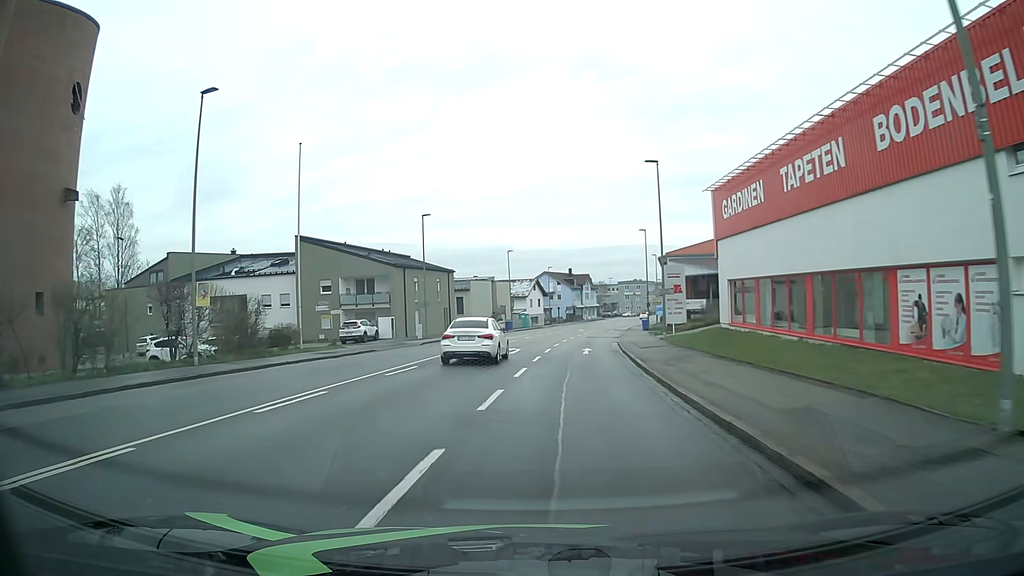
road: tertiary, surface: asphalt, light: Day
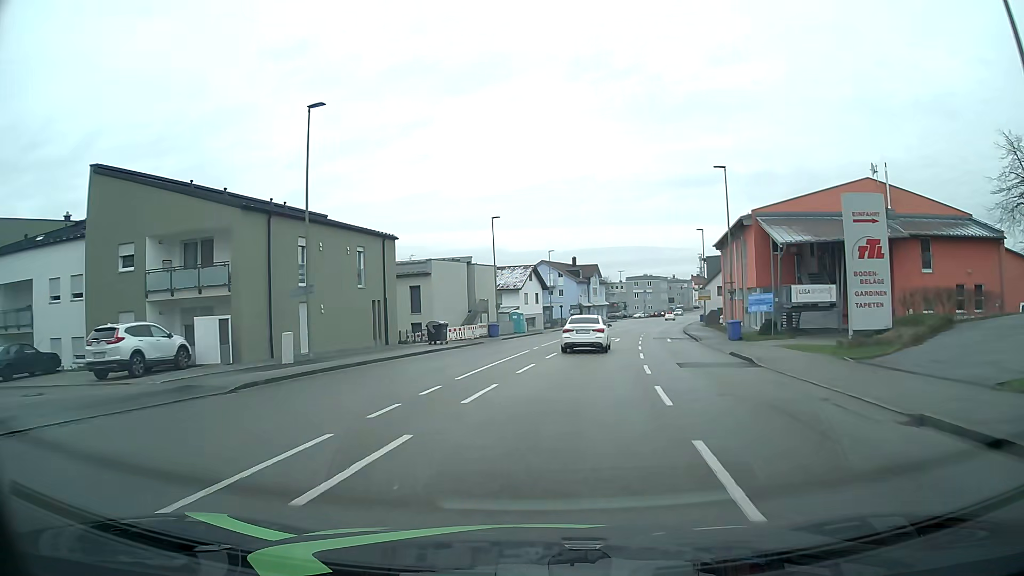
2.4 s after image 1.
(-0.1, +30.2) m; +1°
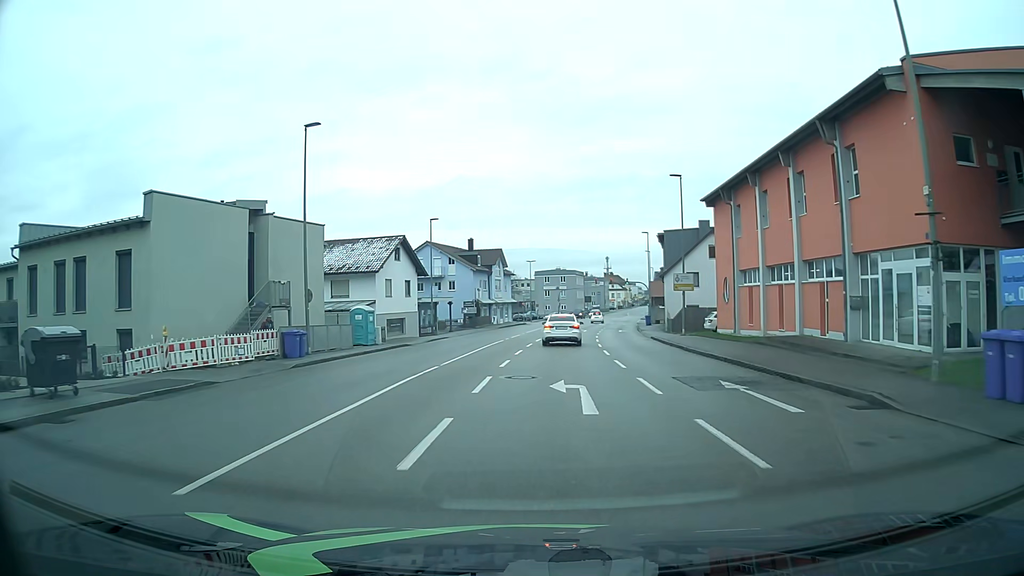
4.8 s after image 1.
(+2.2, +29.0) m; +8°
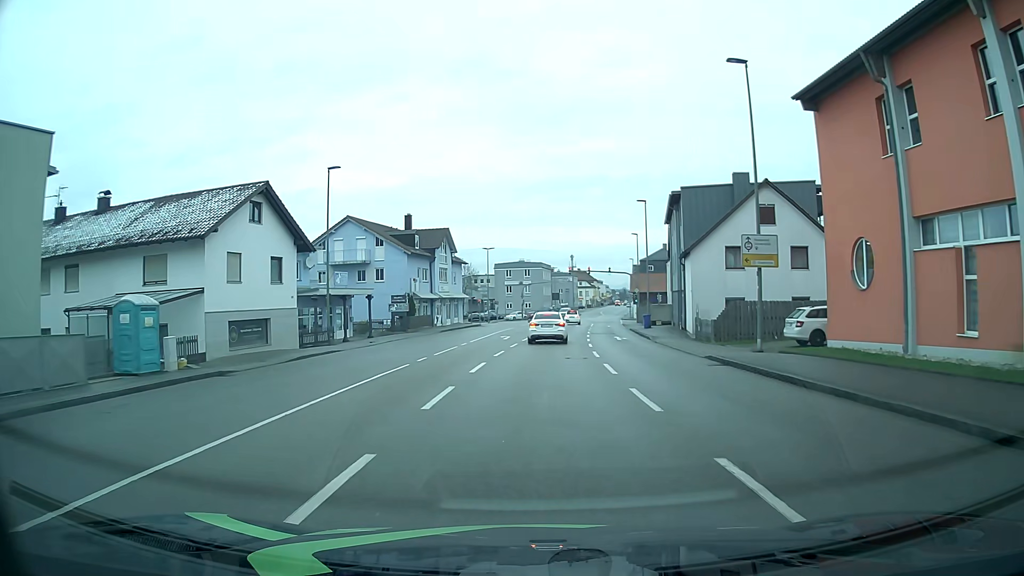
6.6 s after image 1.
(+0.7, +20.6) m; +3°
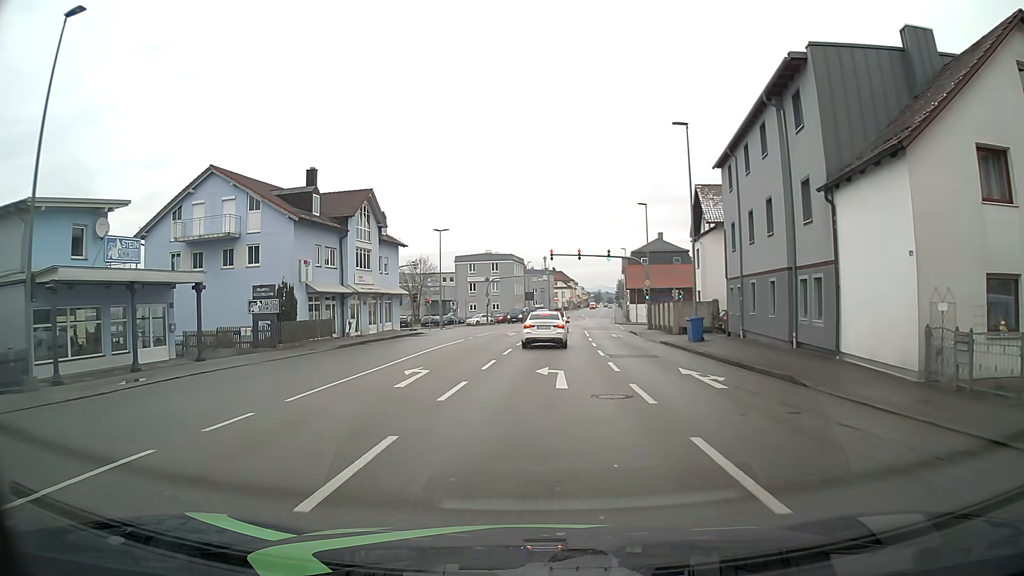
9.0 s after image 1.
(+0.5, +22.9) m; +2°
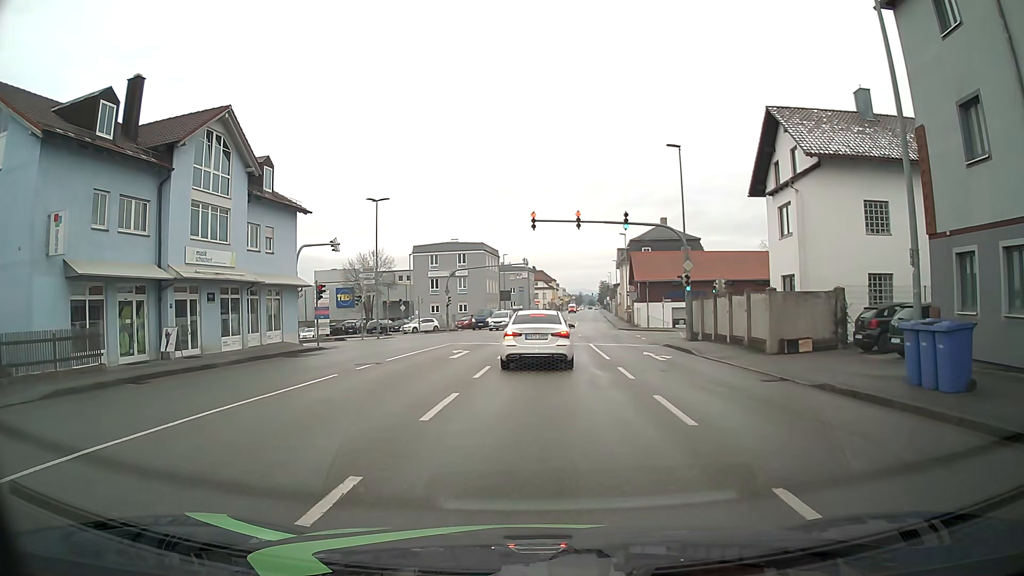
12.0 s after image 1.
(+0.6, +20.0) m; +4°
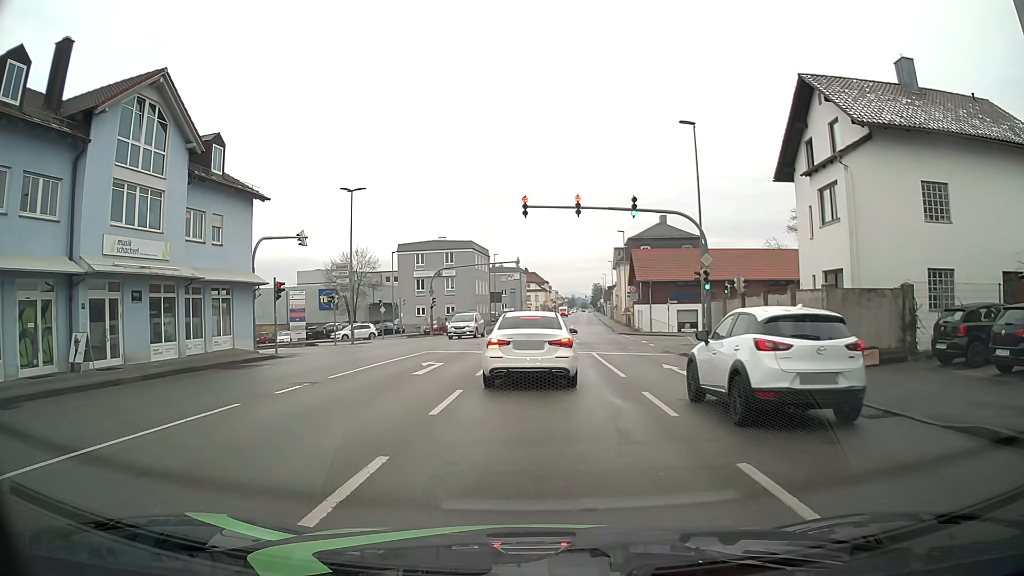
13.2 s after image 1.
(-0.1, +4.9) m; -2°
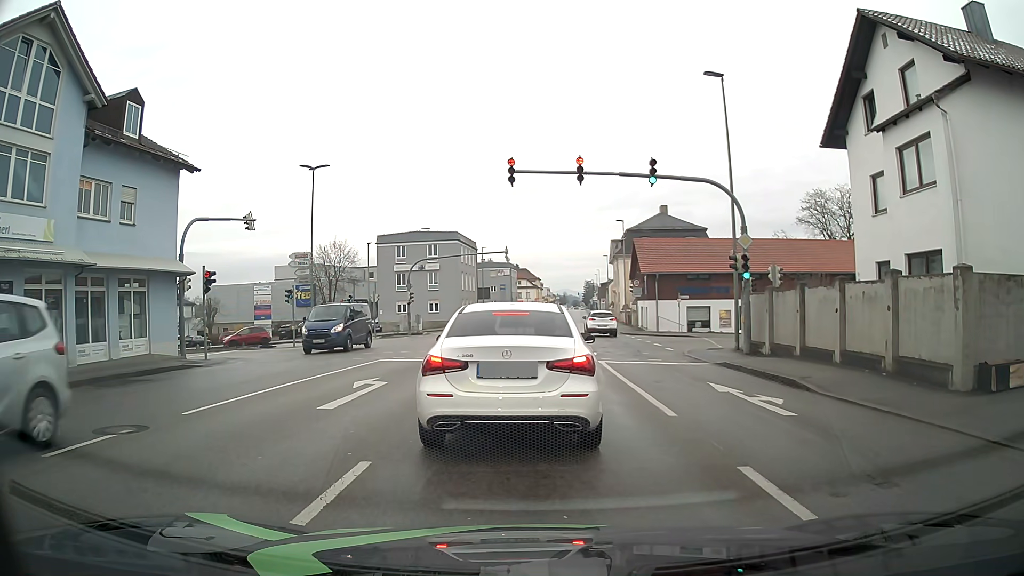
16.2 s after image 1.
(+0.2, +6.1) m; 0°
(0, +10) (+1, +20) (+1, +30) (-1, +40) (-8, +46) (-18, +47) (-28, +48) (-38, +48) (-48, +48) (-58, +49) m
